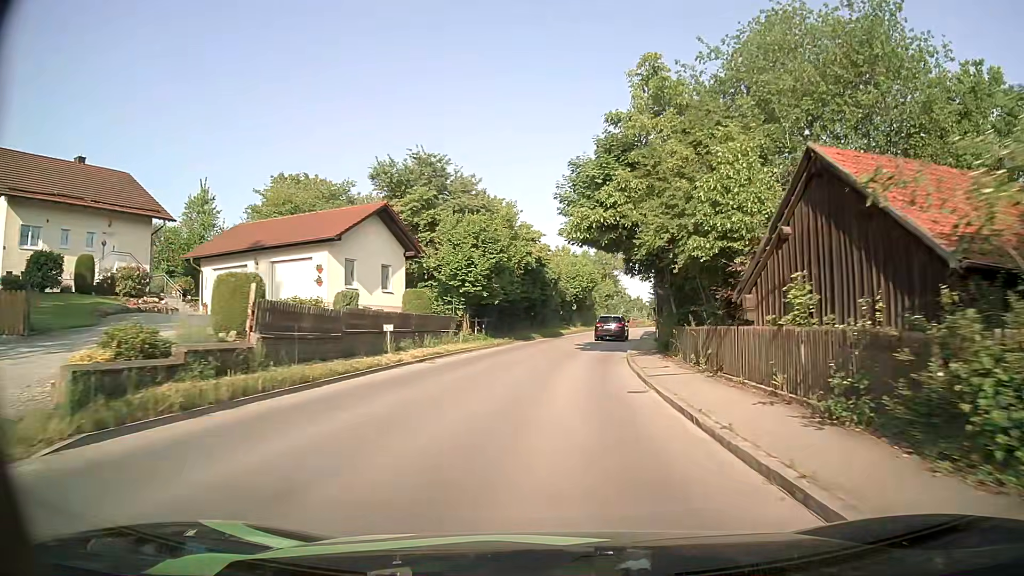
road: secondary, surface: asphalt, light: Day
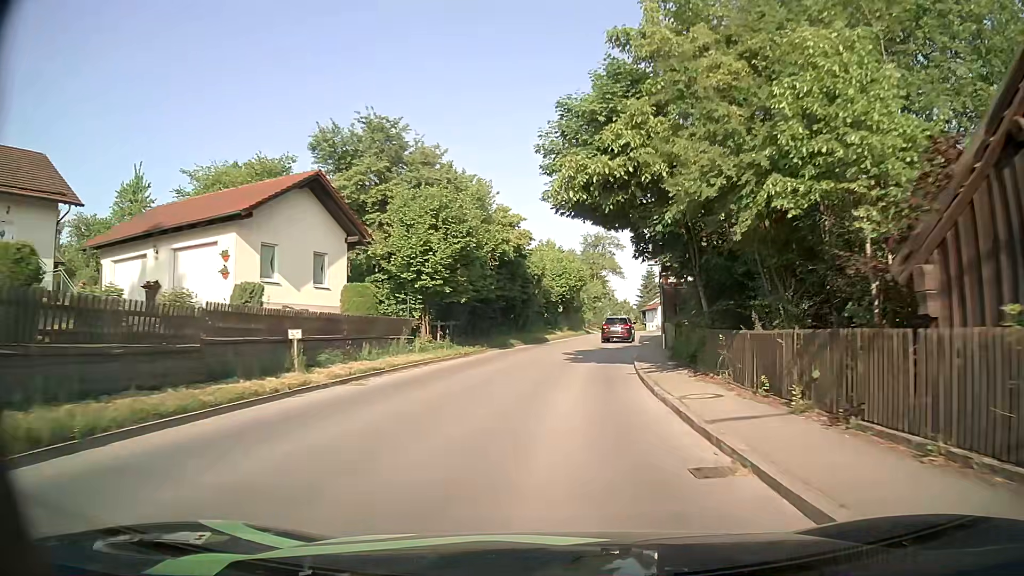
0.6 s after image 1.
(+0.2, +7.3) m; +2°
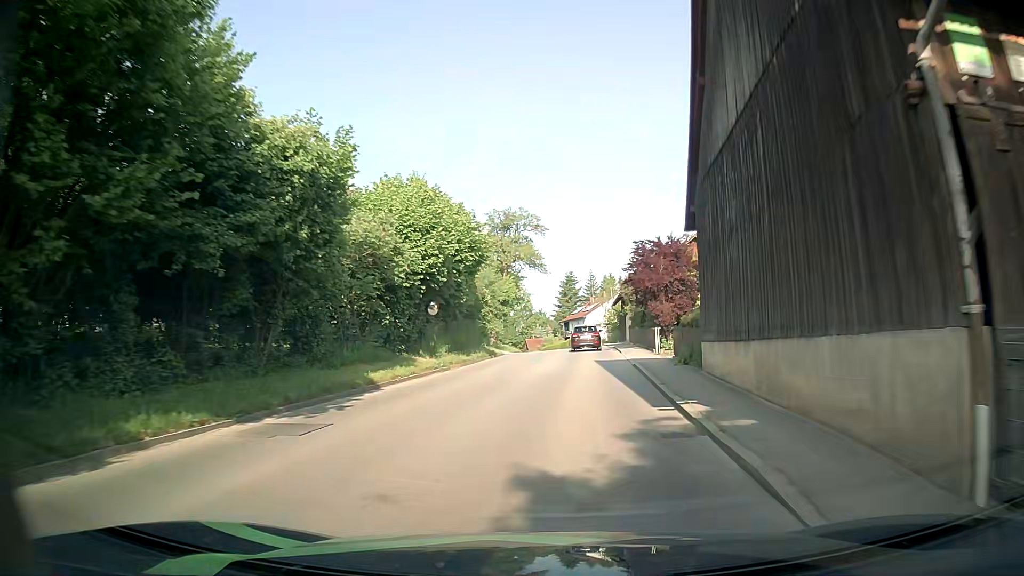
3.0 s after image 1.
(+1.8, +28.5) m; +9°
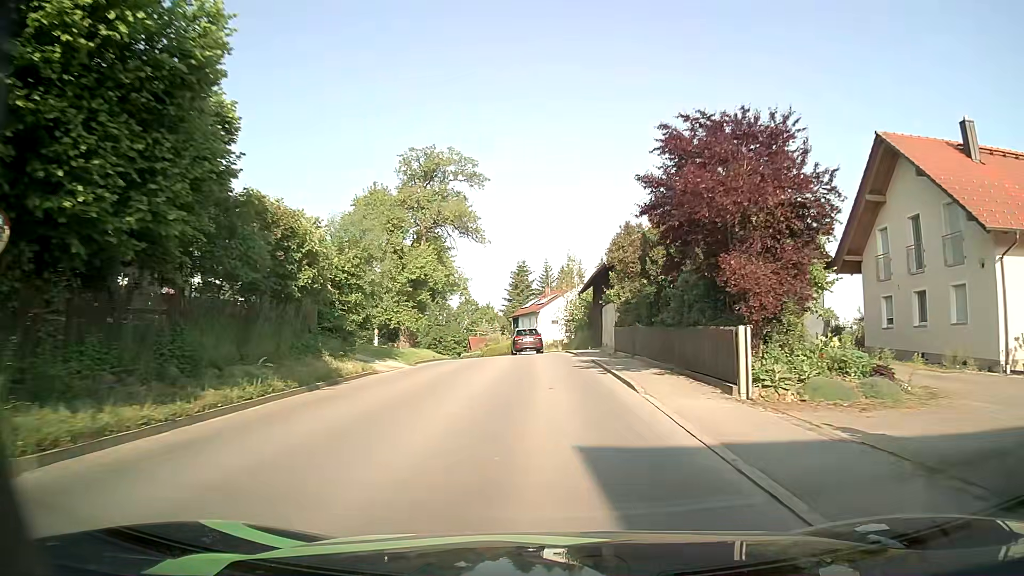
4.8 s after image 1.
(+0.6, +21.9) m; +3°
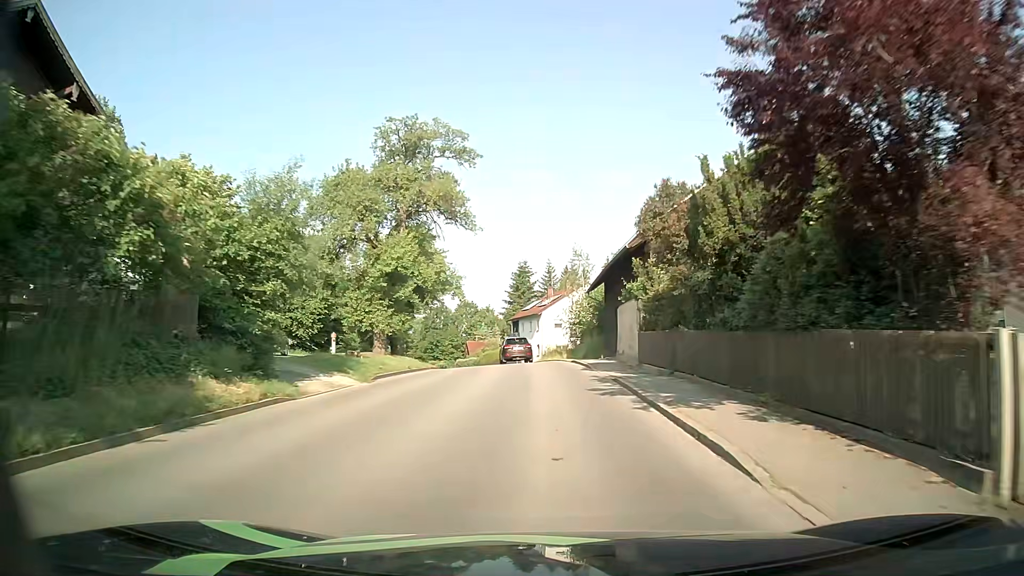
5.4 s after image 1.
(0.0, +7.5) m; -1°
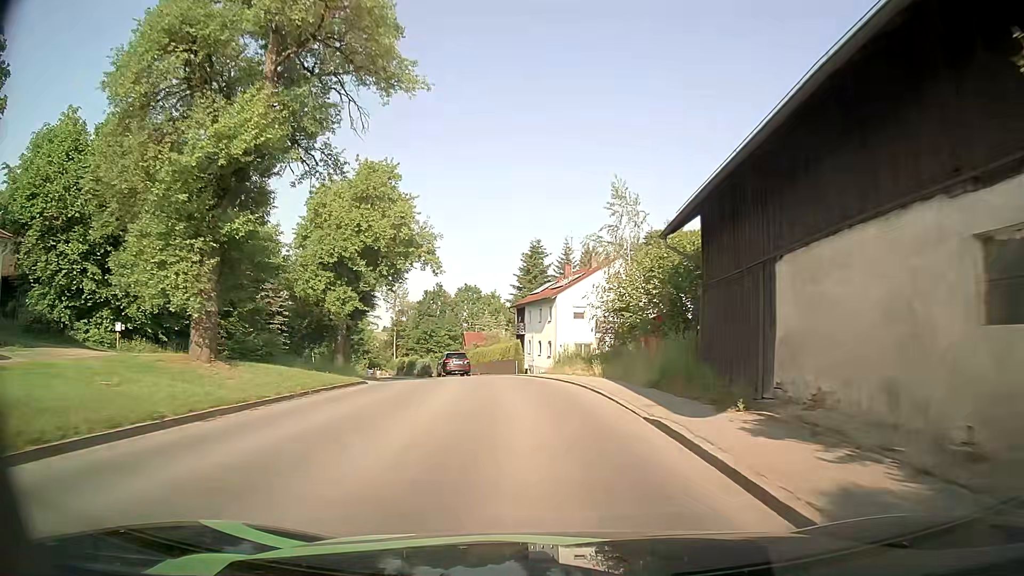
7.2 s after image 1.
(-0.1, +21.7) m; 0°
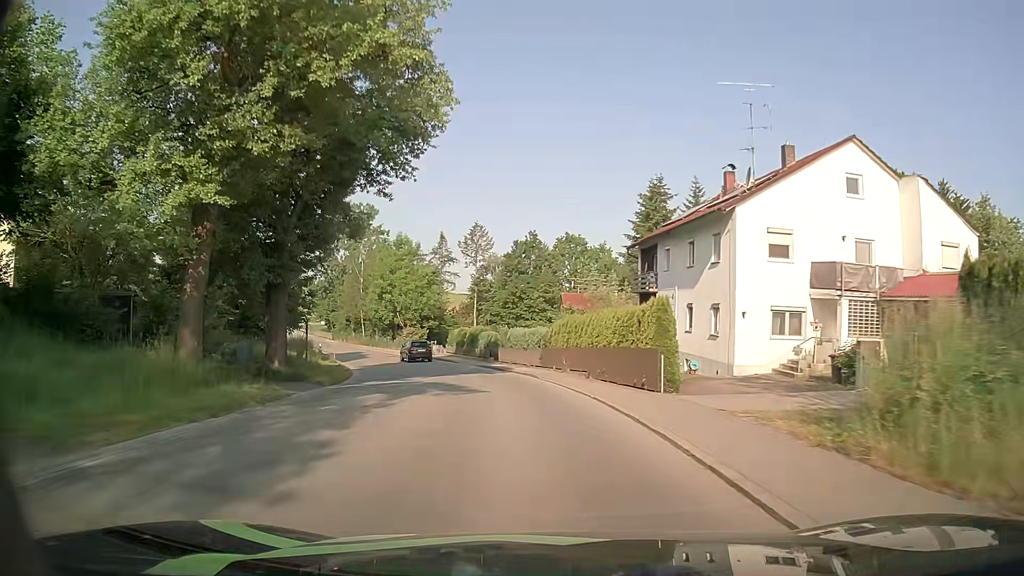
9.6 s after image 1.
(-2.0, +27.7) m; -9°
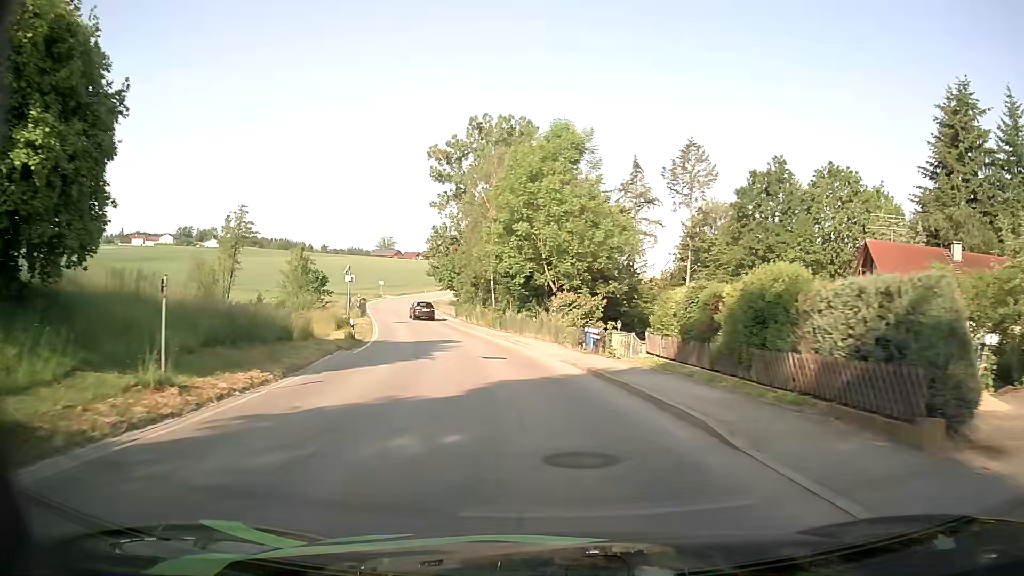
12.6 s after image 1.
(-5.6, +38.2) m; -16°
(0, +10) (-2, +20) (-3, +30) (-6, +39) (-9, +49) (-12, +59) (-14, +68) (-17, +78) (-20, +88) (-22, +97) m
